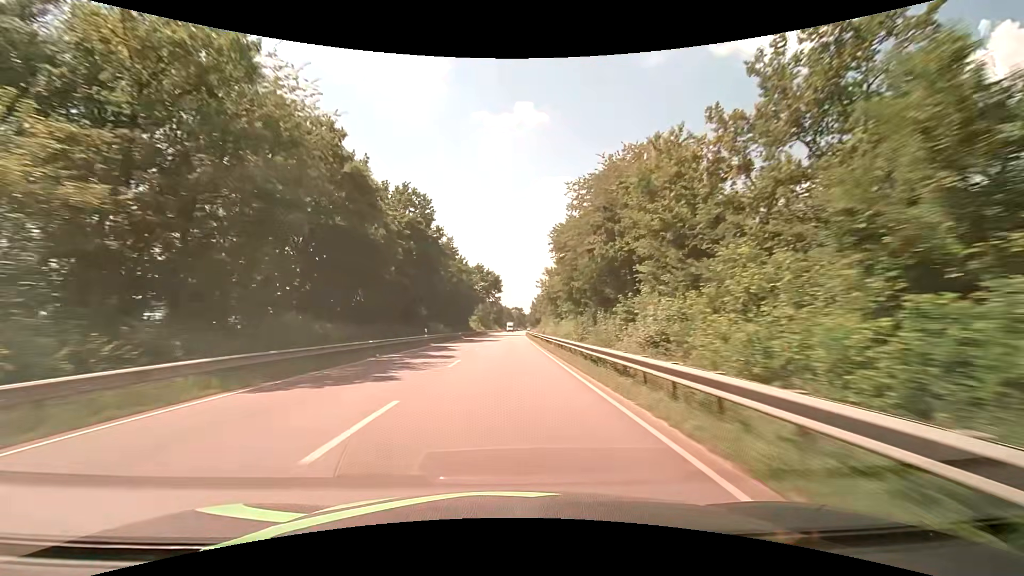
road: primary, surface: asphalt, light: Day
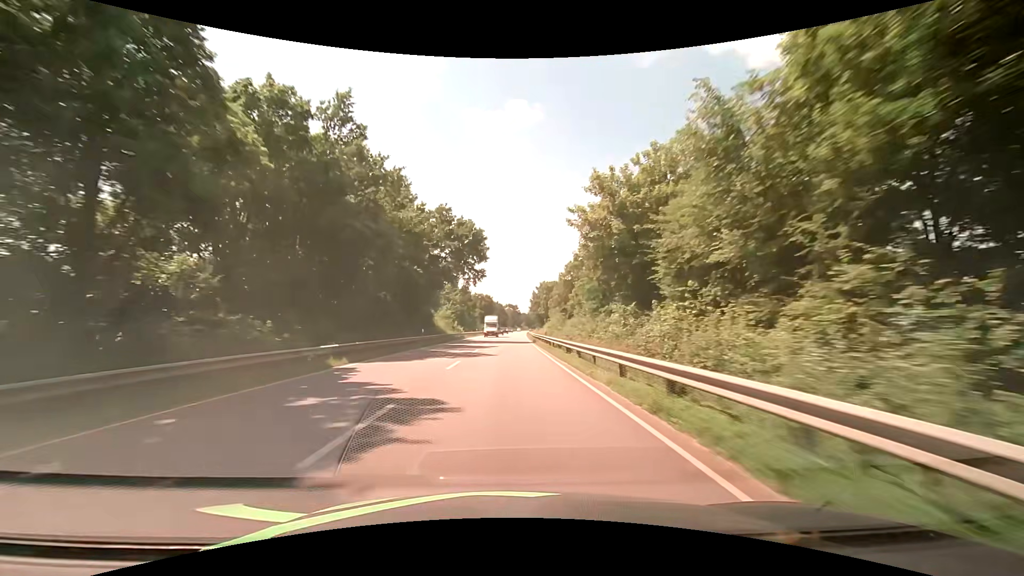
(+0.5, +47.4) m; +1°
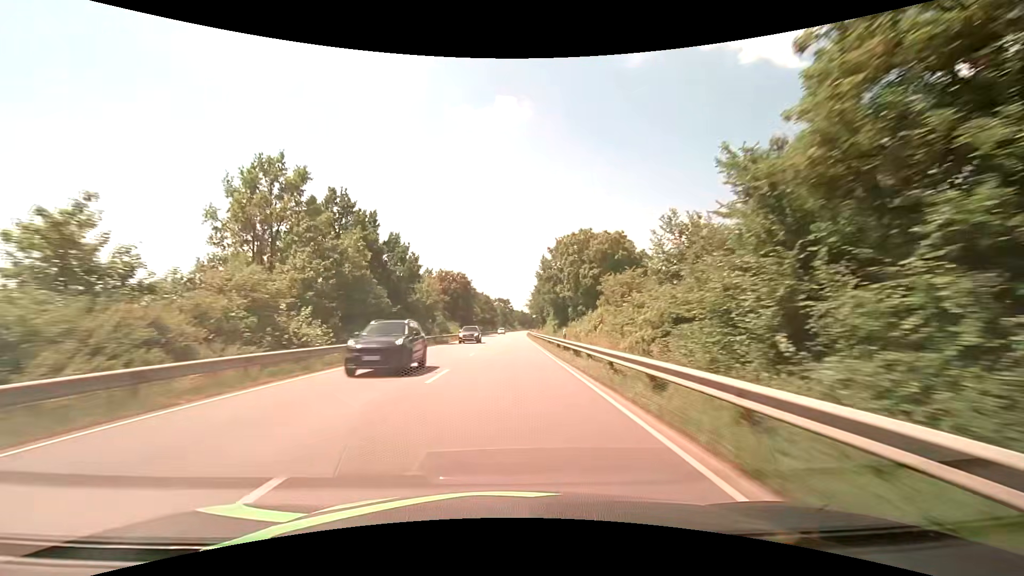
(+1.2, +63.3) m; +2°
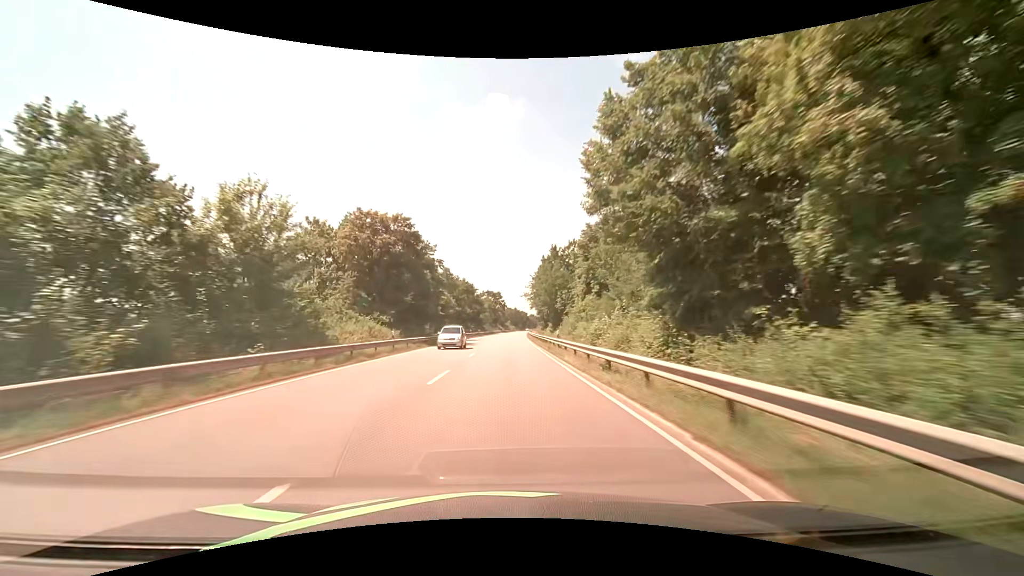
(+0.3, +47.4) m; +1°
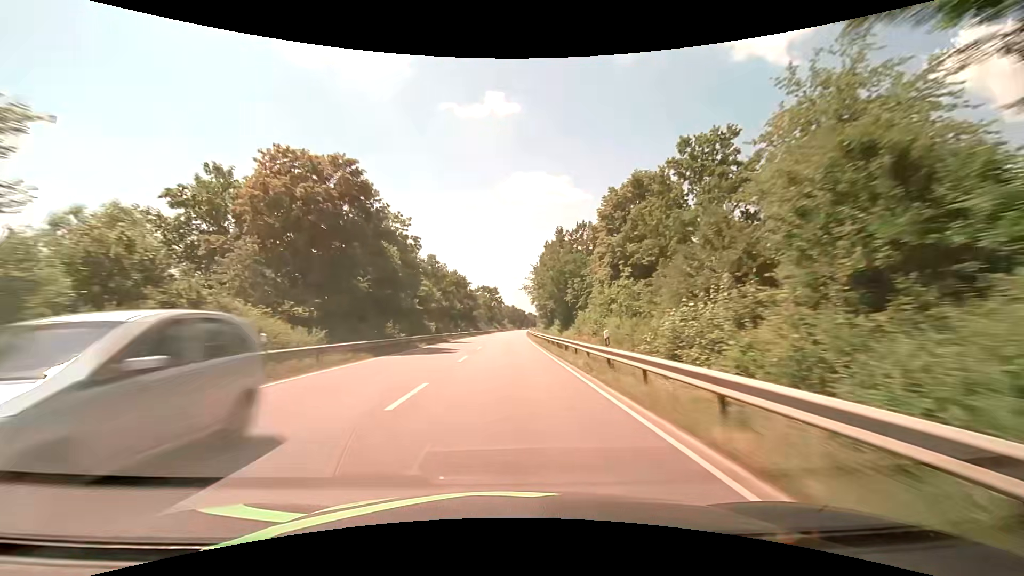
(0.0, +15.8) m; 0°
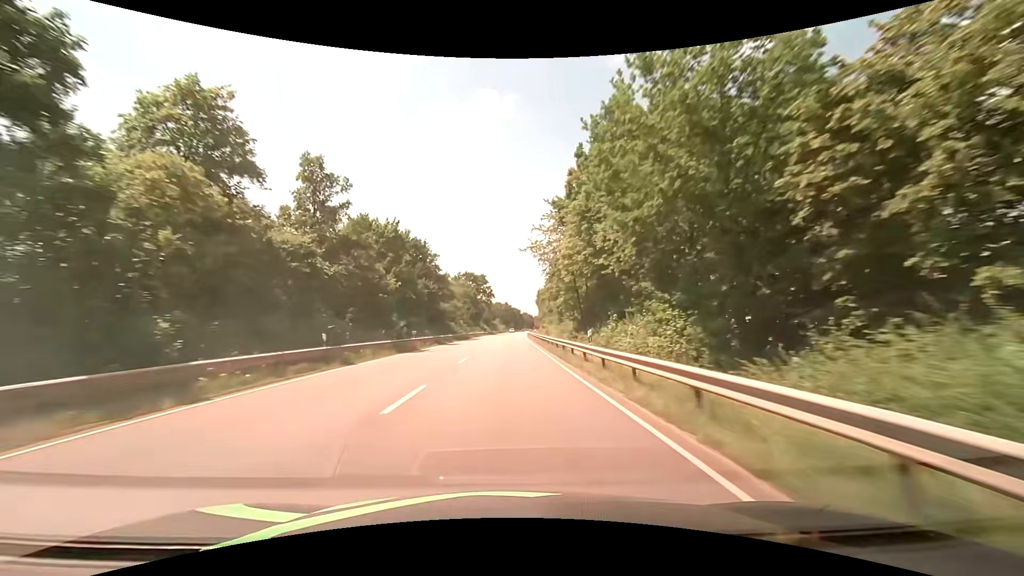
(+0.6, +47.4) m; +1°
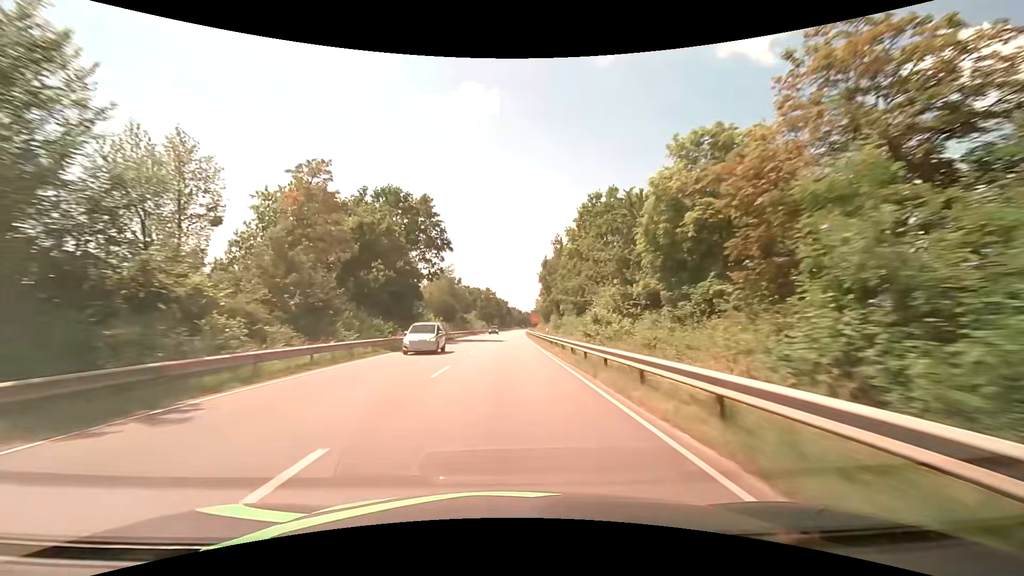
(+1.1, +77.0) m; +1°
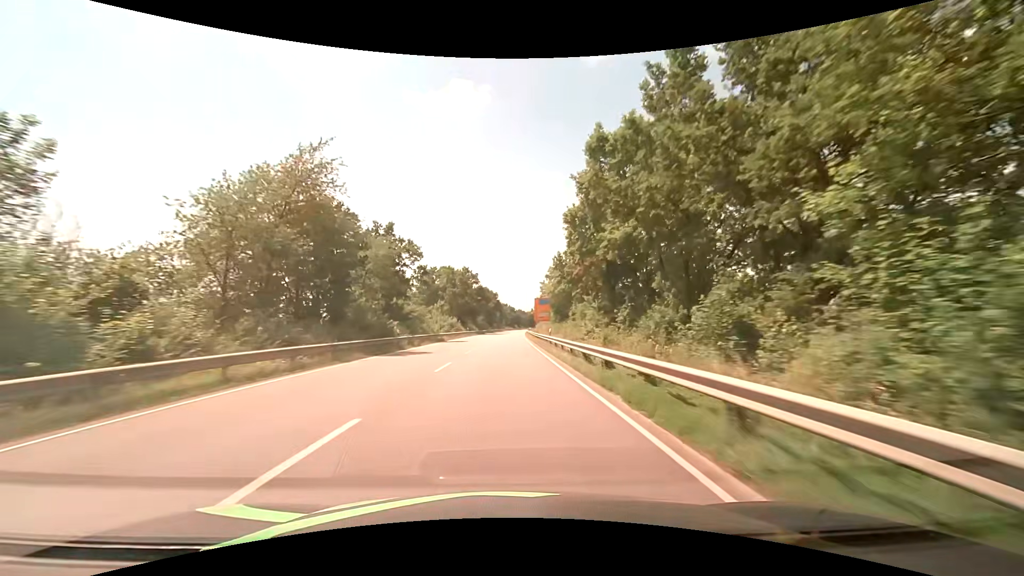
(+0.8, +56.9) m; +2°
(0, +10) (0, +20) (0, +30) (0, +40) (0, +50) (0, +60) (0, +70) (0, +80) (+1, +90) (+1, +100) m
